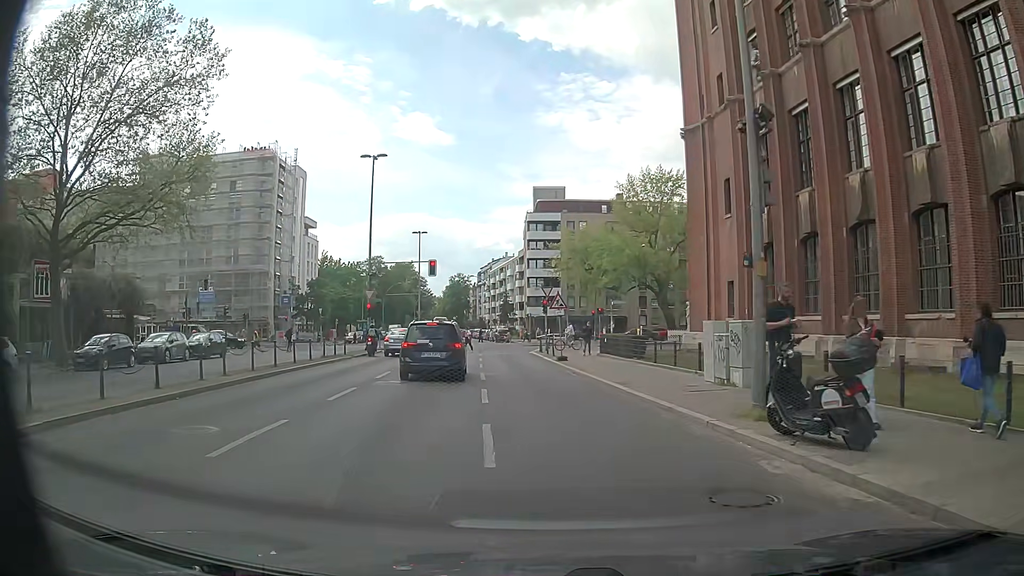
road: tertiary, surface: asphalt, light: Day
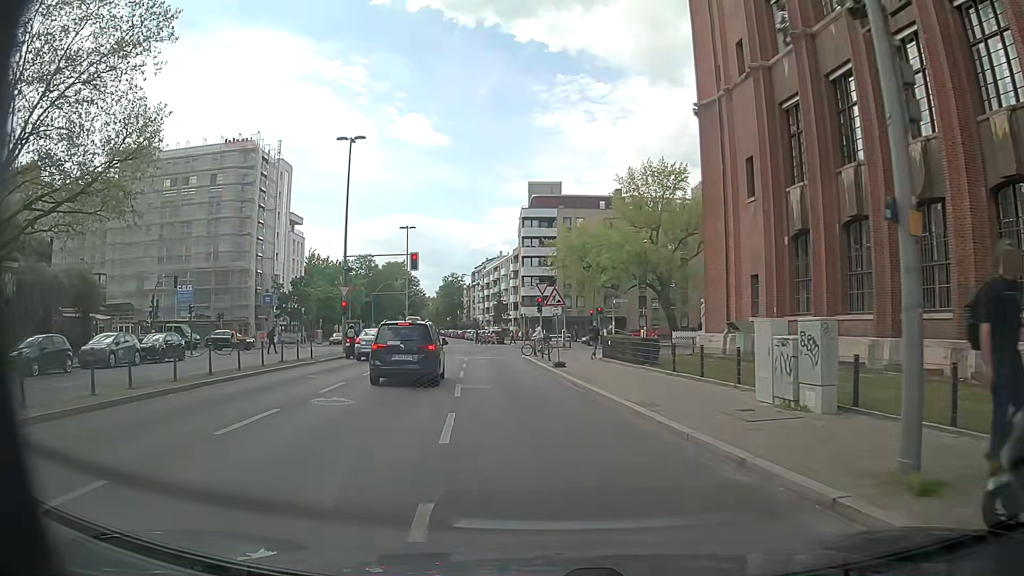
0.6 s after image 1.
(0.0, +4.5) m; +1°
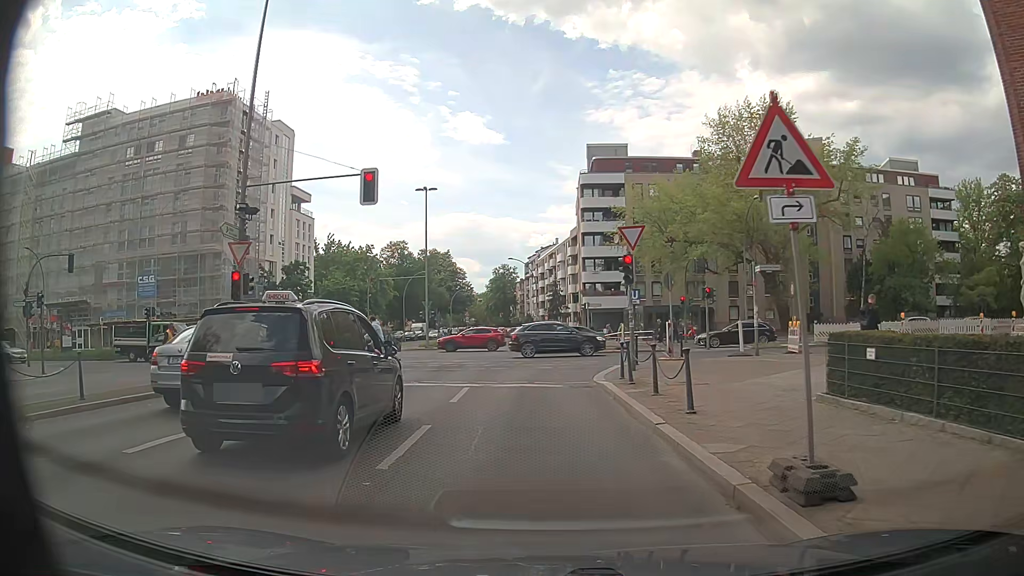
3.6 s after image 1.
(-1.0, +19.8) m; -6°
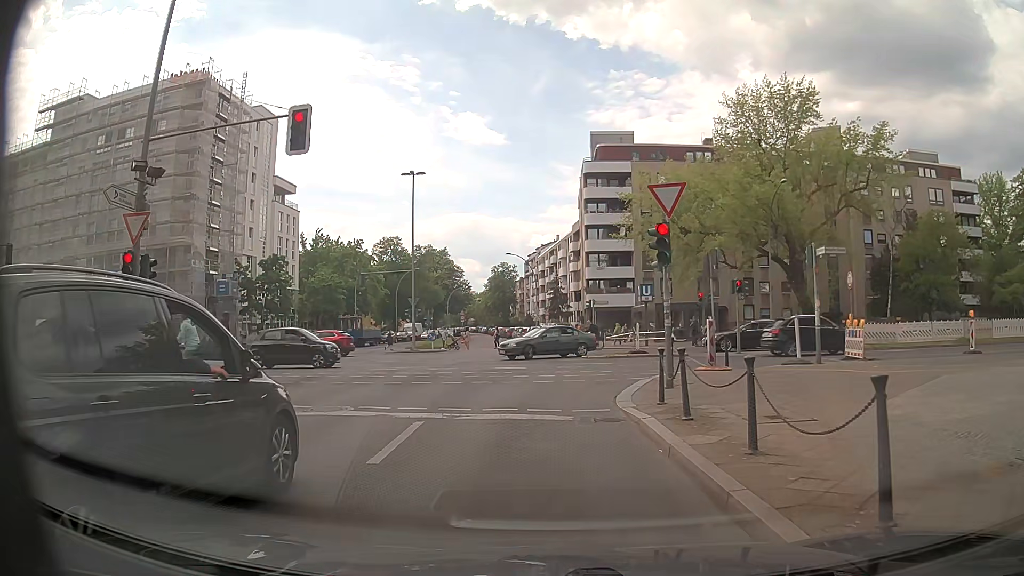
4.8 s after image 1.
(0.0, +5.6) m; +1°
